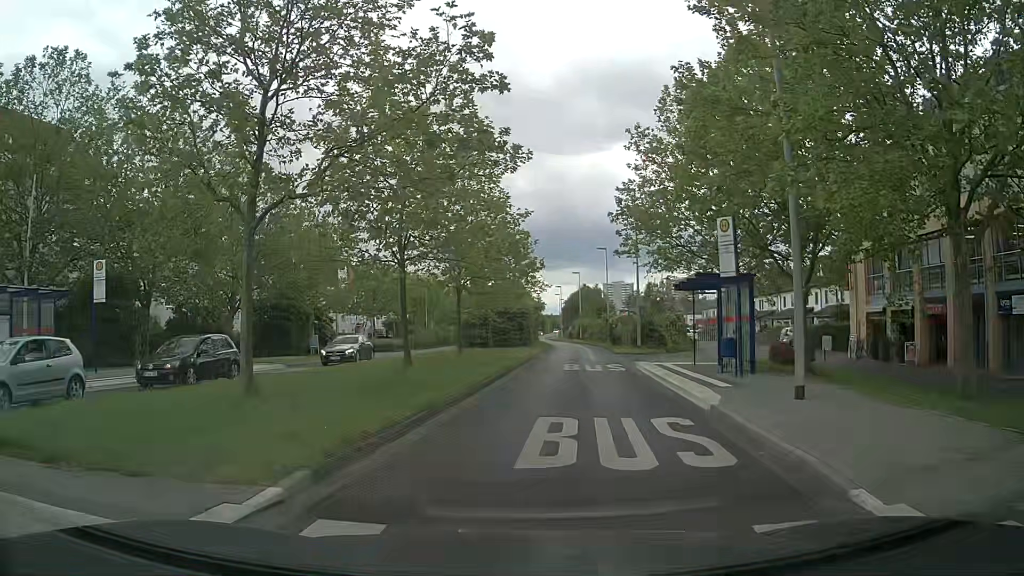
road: secondary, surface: asphalt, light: Day
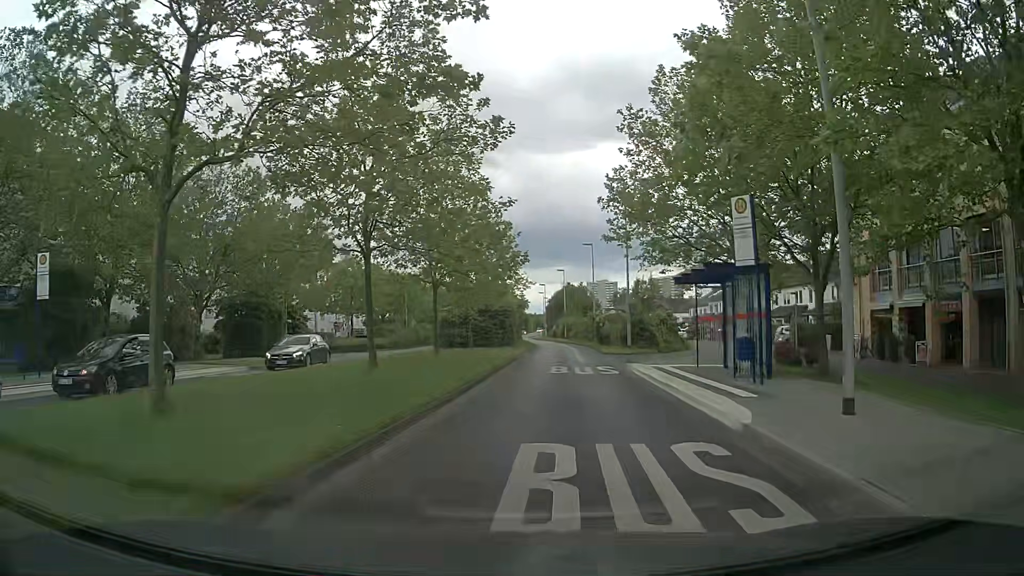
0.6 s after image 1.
(0.0, +2.7) m; +1°
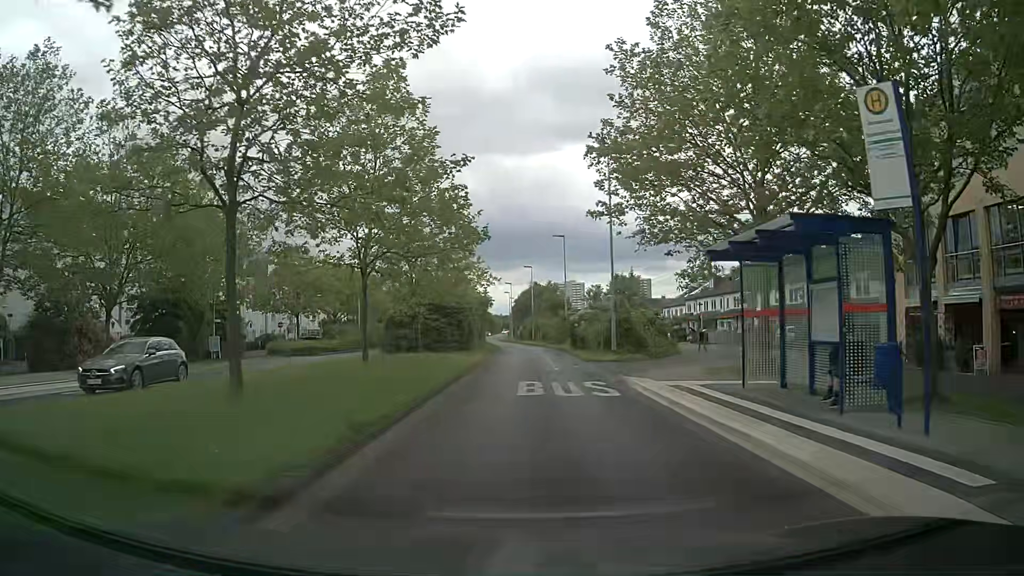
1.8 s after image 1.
(+0.2, +7.6) m; +3°
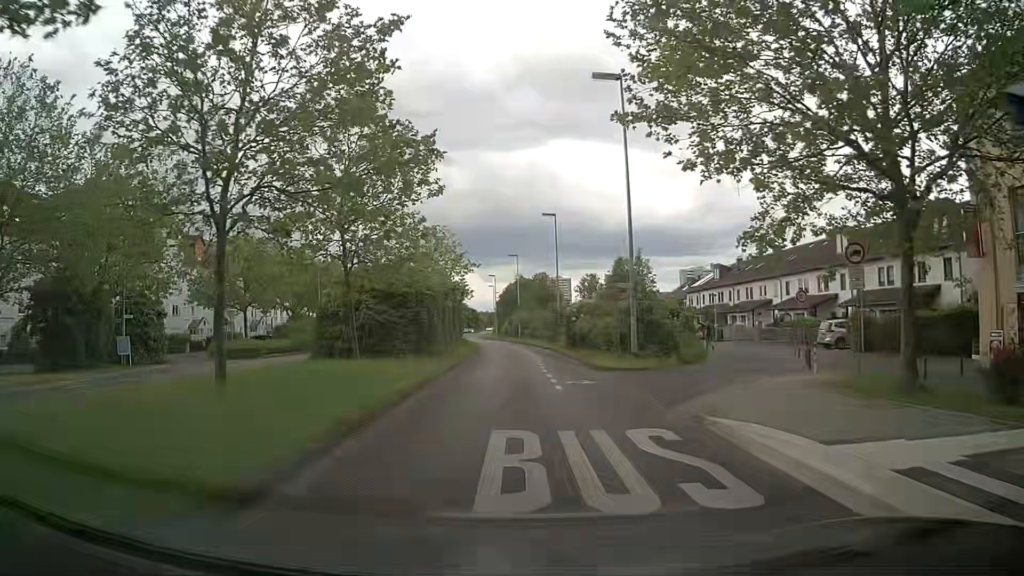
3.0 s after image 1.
(+0.2, +9.9) m; 0°
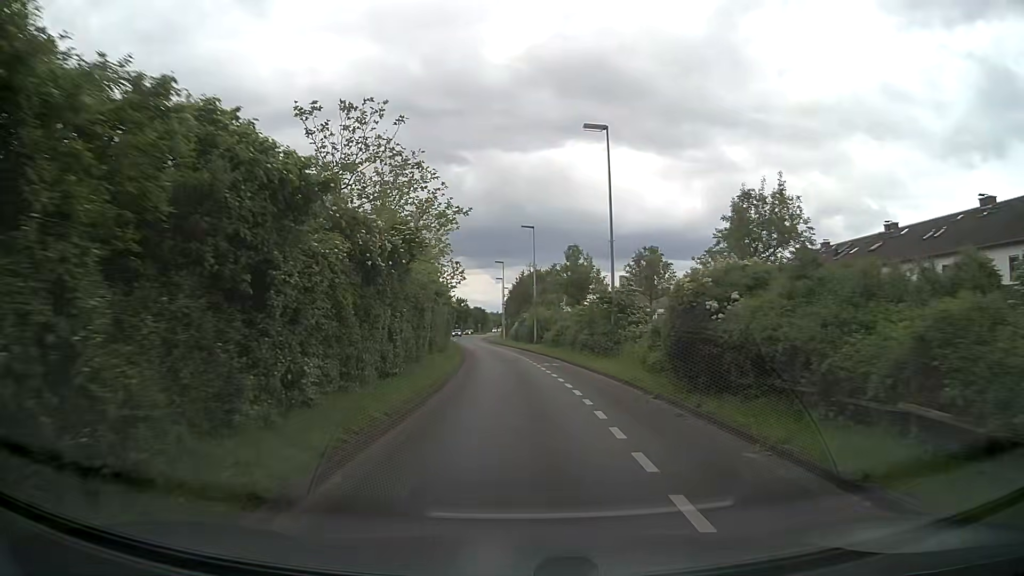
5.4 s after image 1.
(-0.2, +24.3) m; 0°
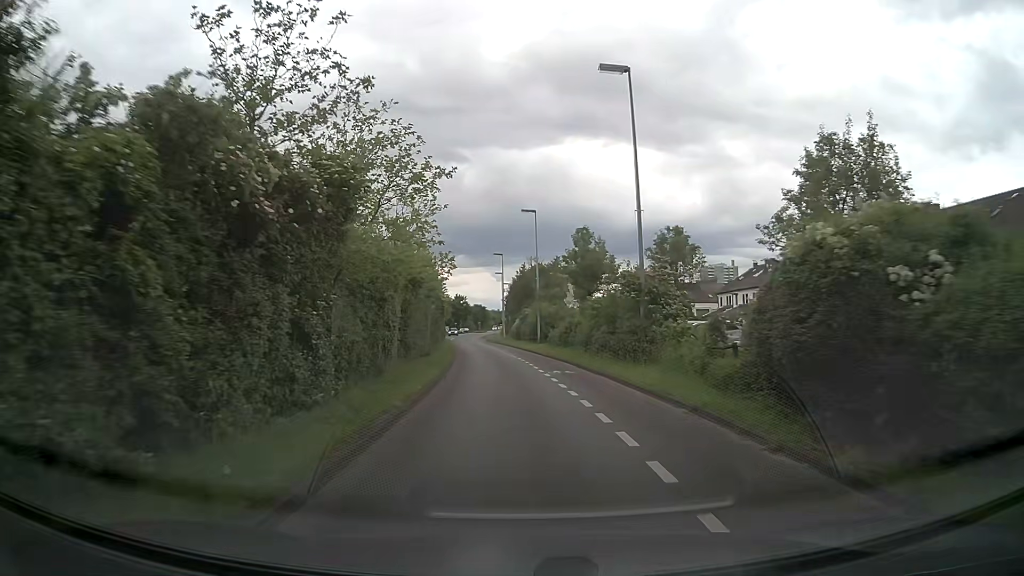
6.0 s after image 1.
(0.0, +6.7) m; 0°
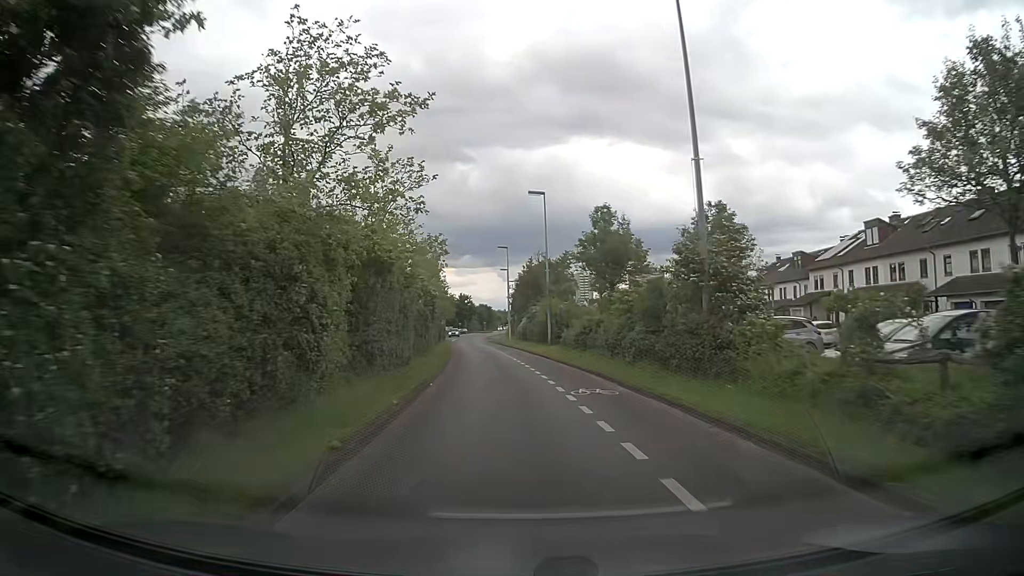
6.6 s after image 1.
(0.0, +6.9) m; -1°
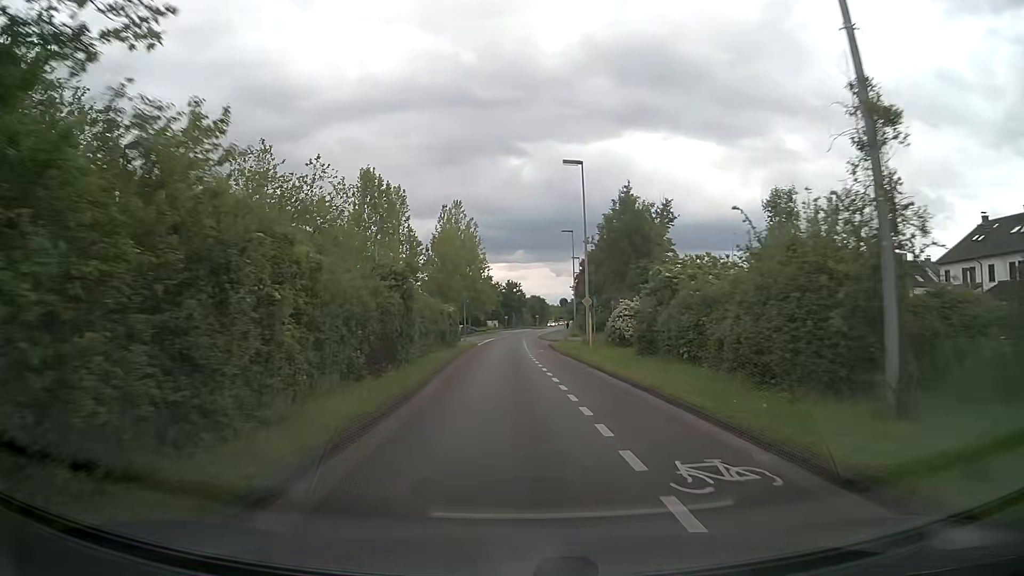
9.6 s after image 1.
(-1.7, +36.7) m; -4°
(0, +10) (0, +20) (0, +30) (-1, +40) (-1, +50) (0, +60) (0, +70) (+1, +80) (+2, +90) (+3, +100) m
